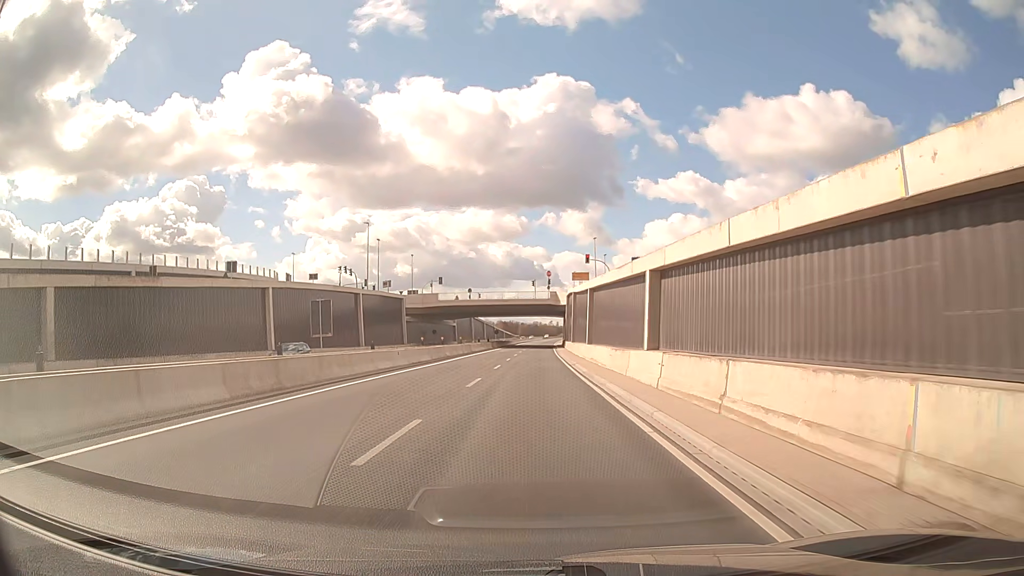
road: trunk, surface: asphalt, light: Day
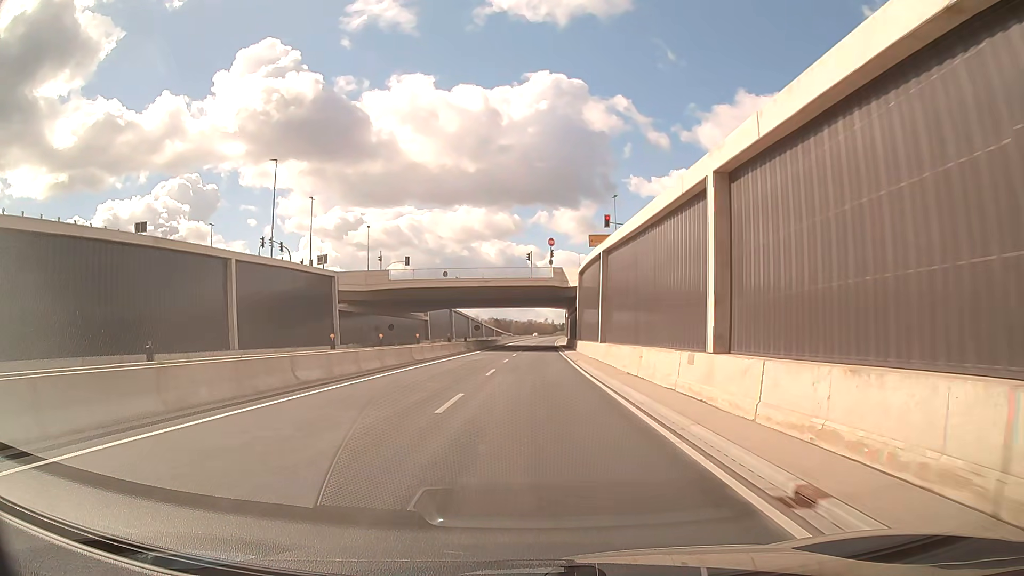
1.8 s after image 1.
(+0.1, +31.4) m; +1°
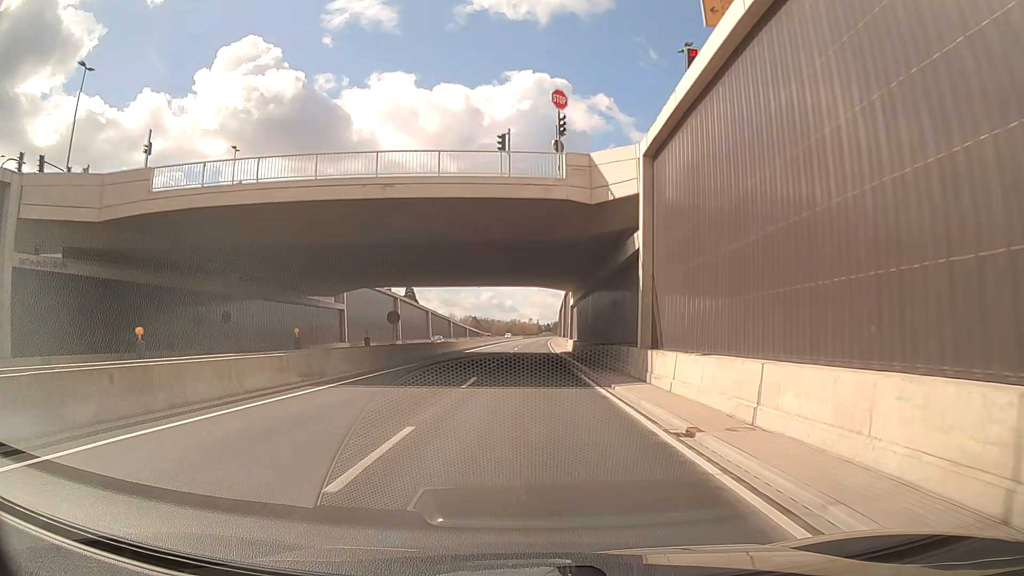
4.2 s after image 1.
(+0.3, +42.4) m; +1°
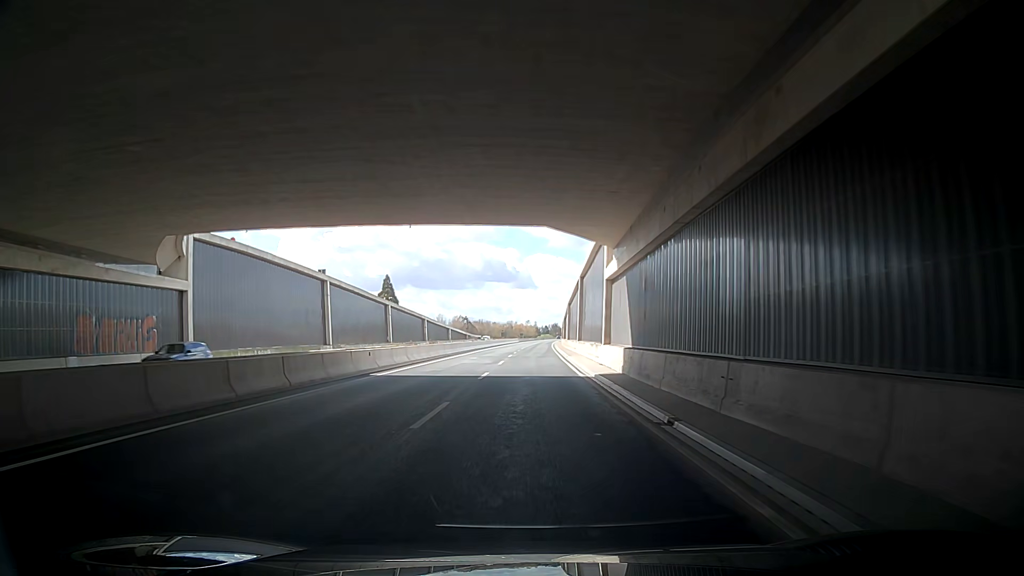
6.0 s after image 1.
(+0.2, +32.0) m; +1°
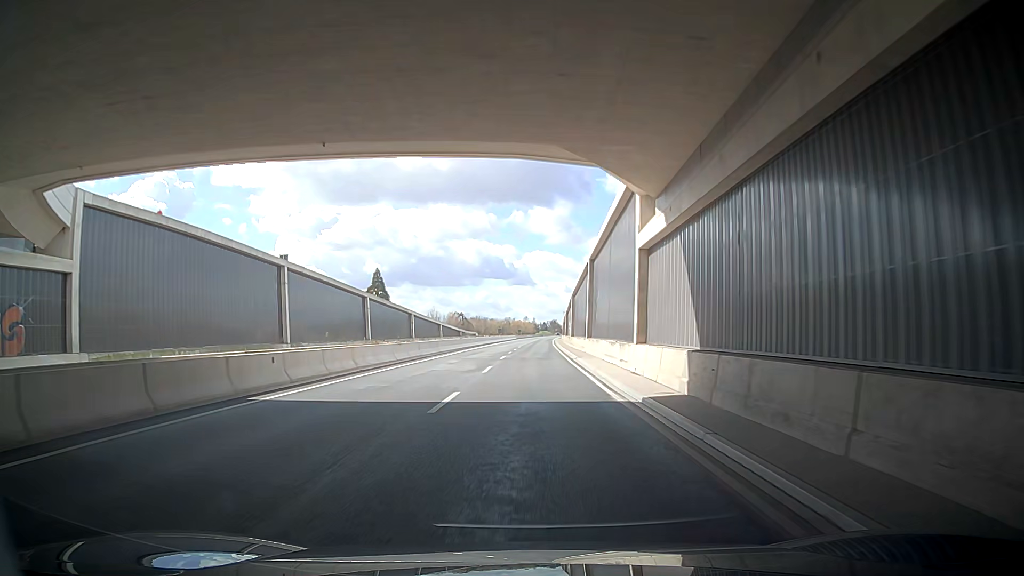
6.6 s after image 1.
(+0.2, +10.7) m; +2°
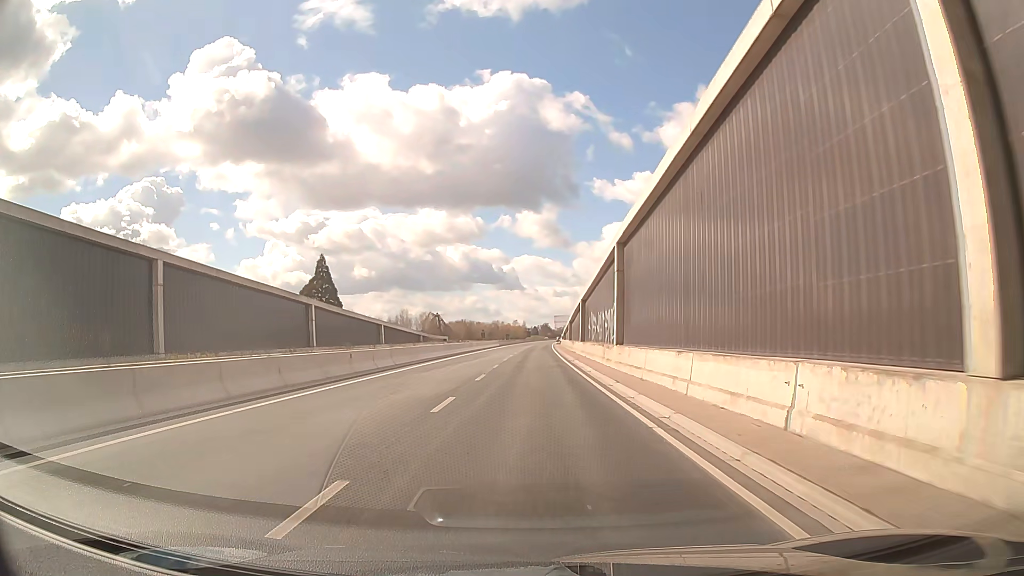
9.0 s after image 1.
(-0.9, +42.8) m; -1°
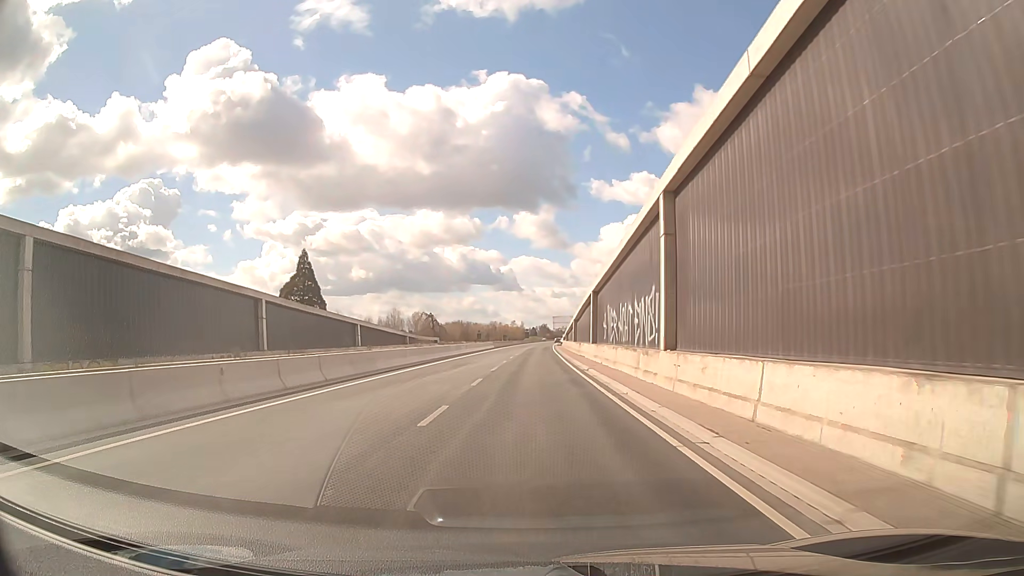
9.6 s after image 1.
(0.0, +10.7) m; 0°
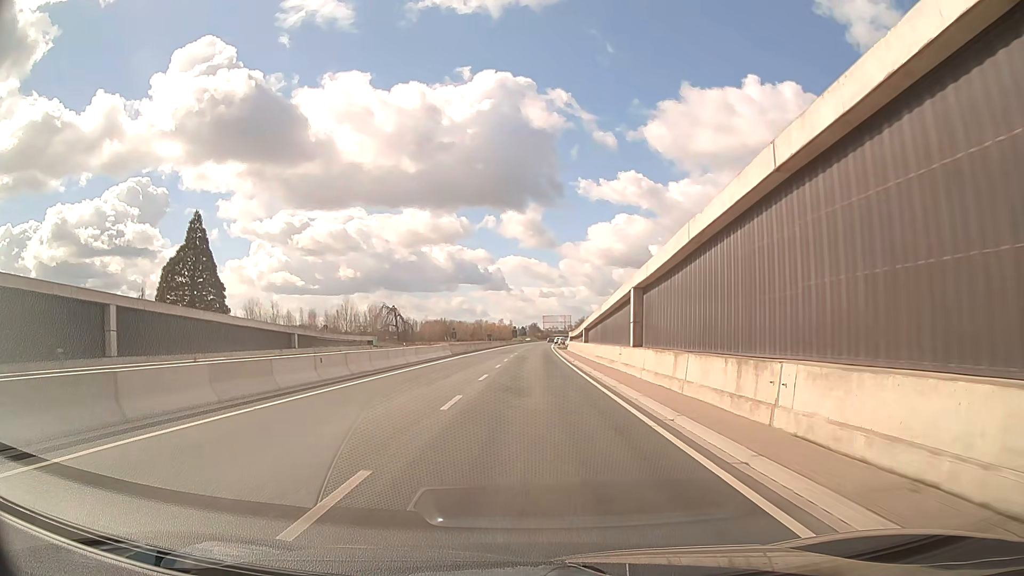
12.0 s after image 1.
(+0.4, +42.9) m; +1°
(0, +10) (0, +20) (0, +30) (0, +40) (0, +50) (+1, +60) (+1, +70) (+1, +80) (+1, +90) (+1, +100) m
